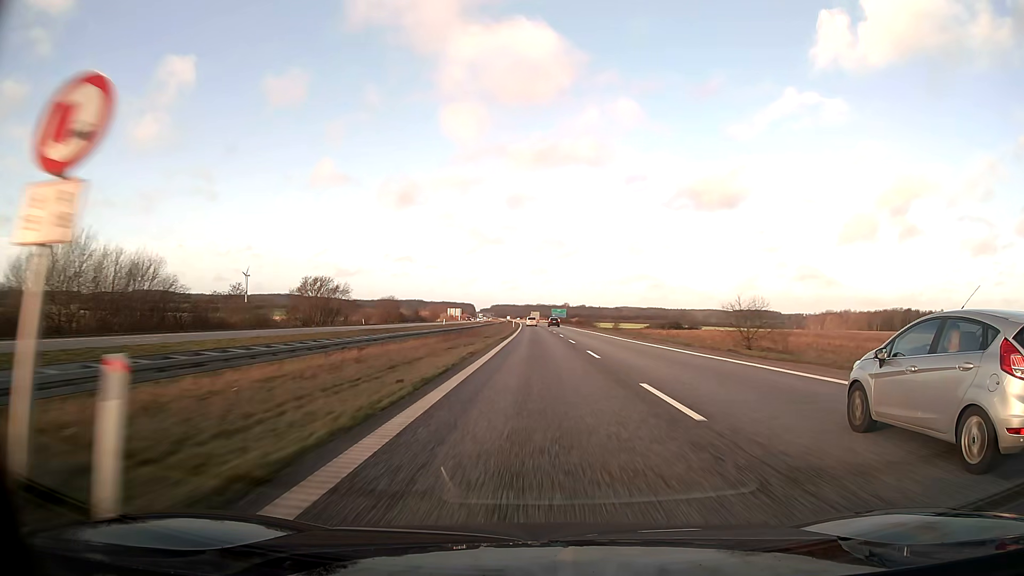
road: motorway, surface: asphalt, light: Day
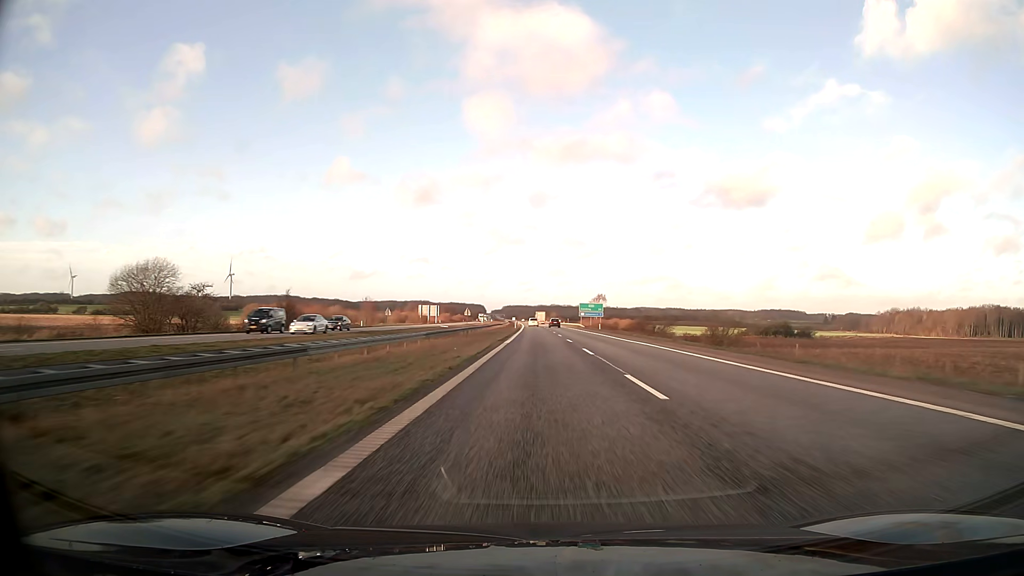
(-1.0, +103.1) m; -1°
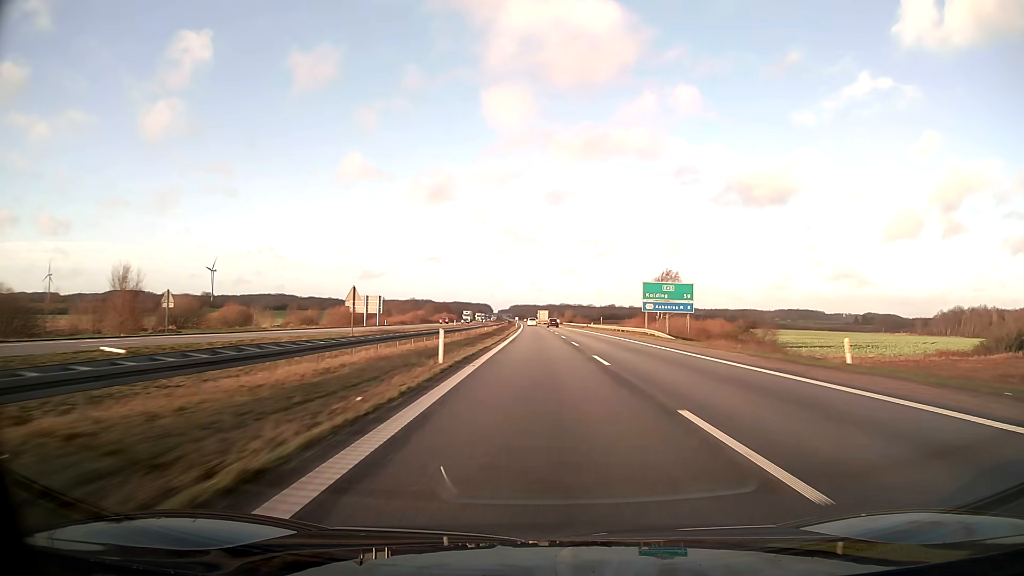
(-0.4, +82.4) m; -1°
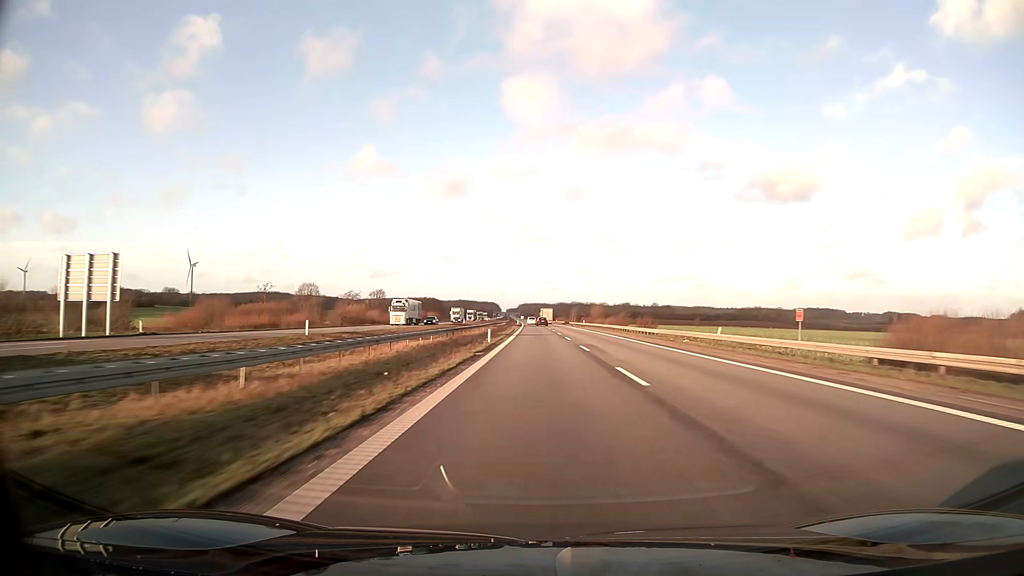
(-0.6, +82.4) m; -1°
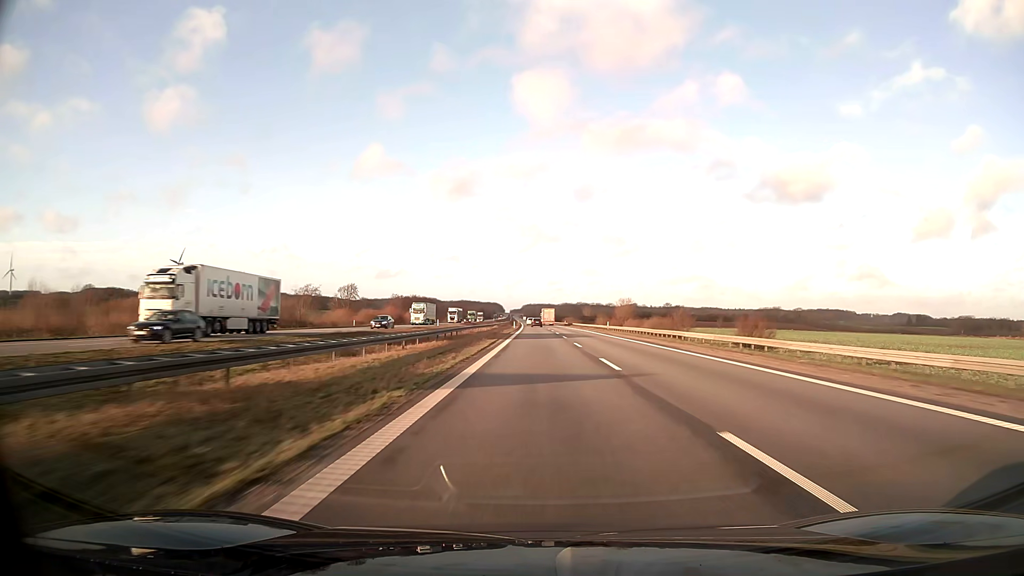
(-0.2, +41.2) m; 0°
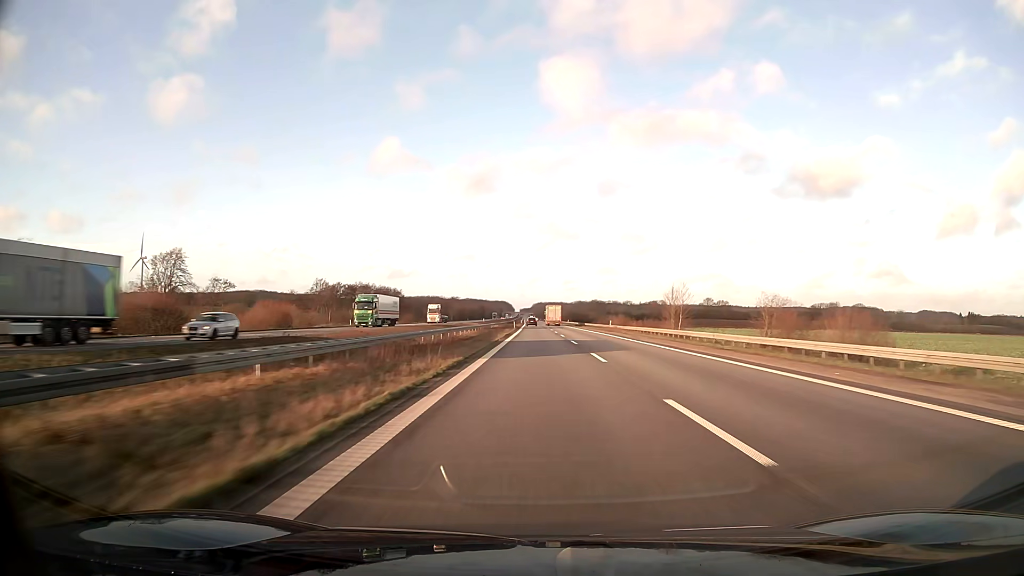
(-0.8, +103.1) m; -1°
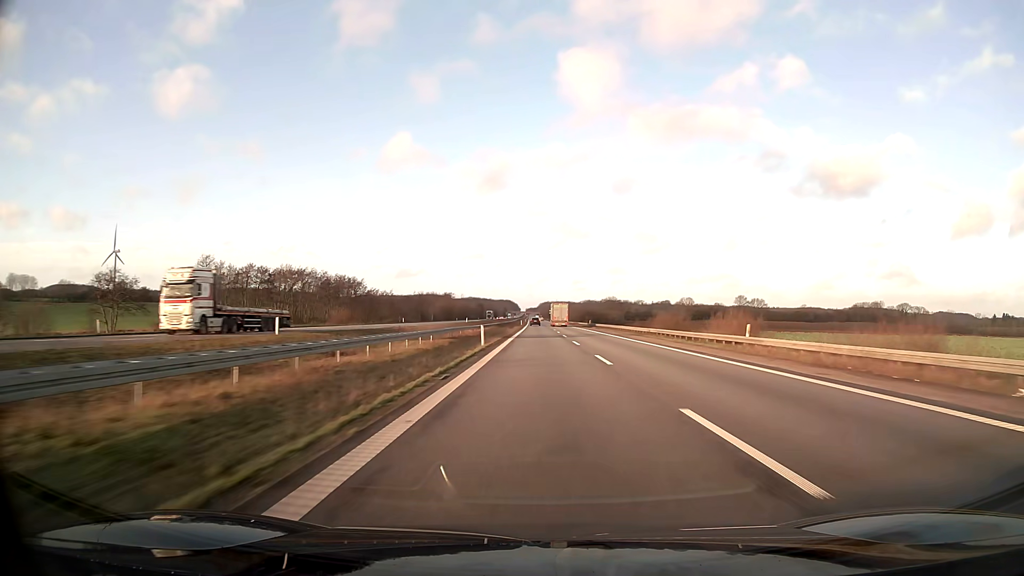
(-0.3, +61.9) m; -1°
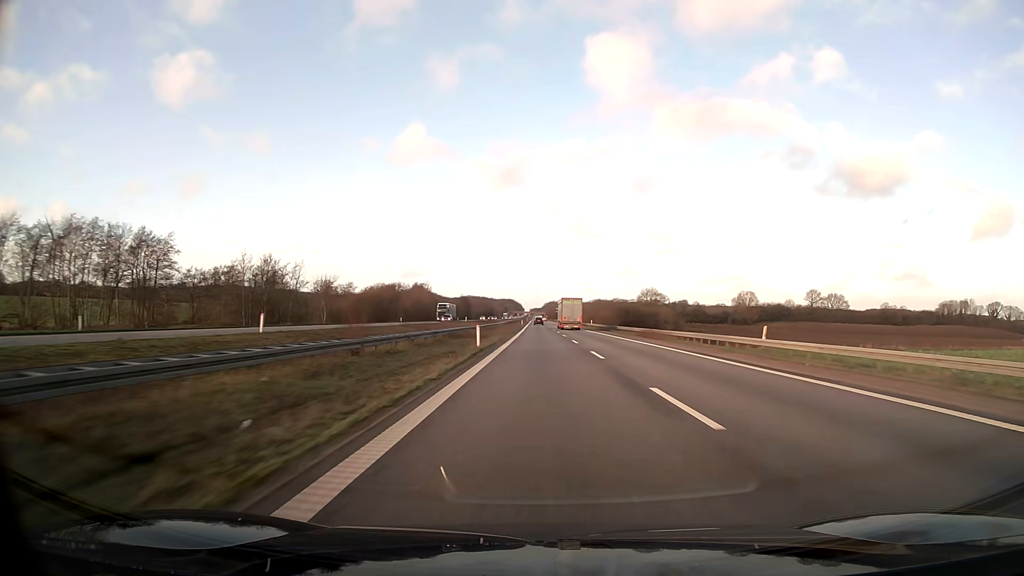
(-0.4, +103.2) m; 0°
(0, +10) (0, +20) (0, +30) (0, +40) (0, +50) (0, +60) (0, +70) (0, +80) (0, +90) (0, +100) m
